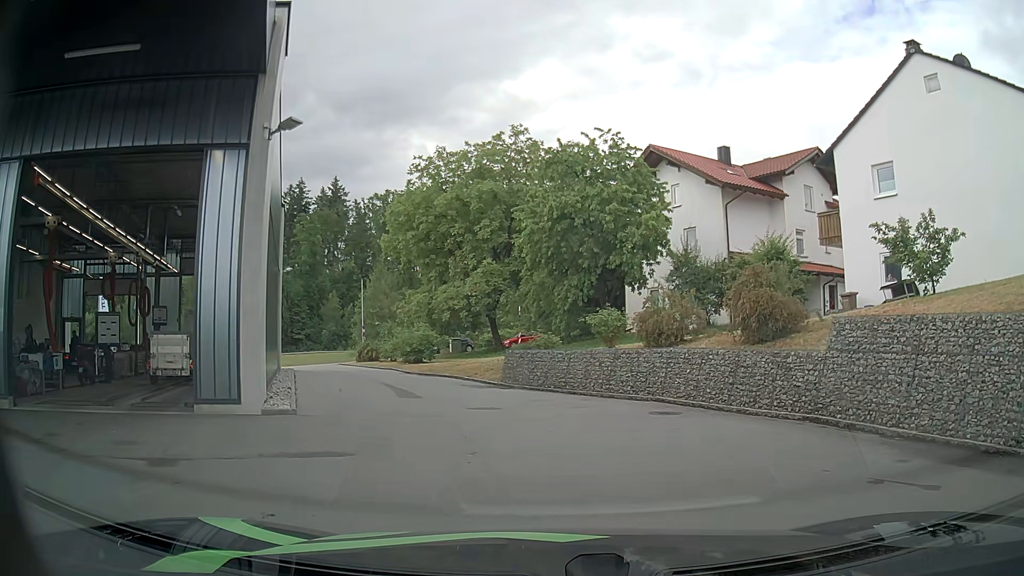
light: Day
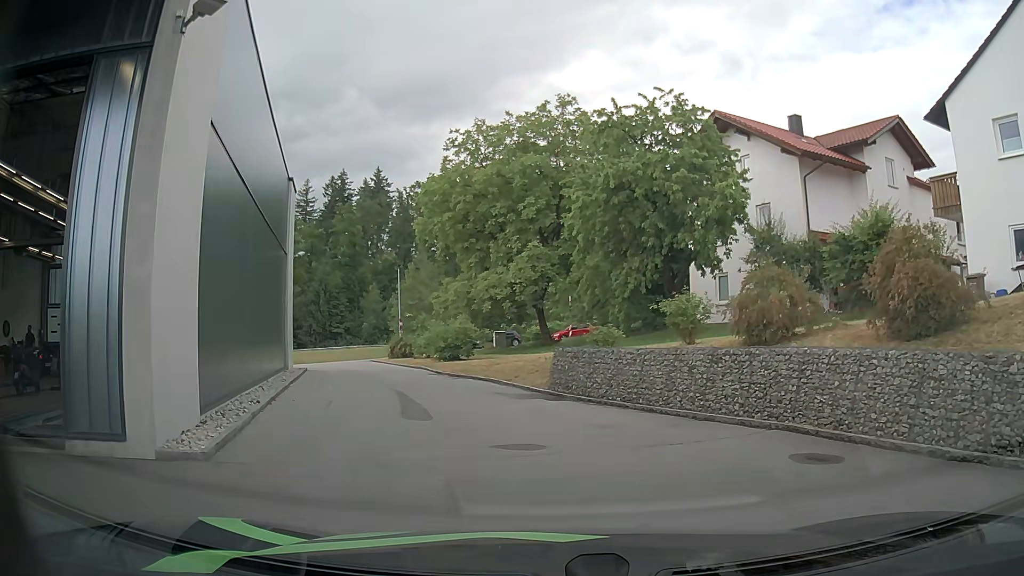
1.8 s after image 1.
(-0.1, +4.8) m; -3°
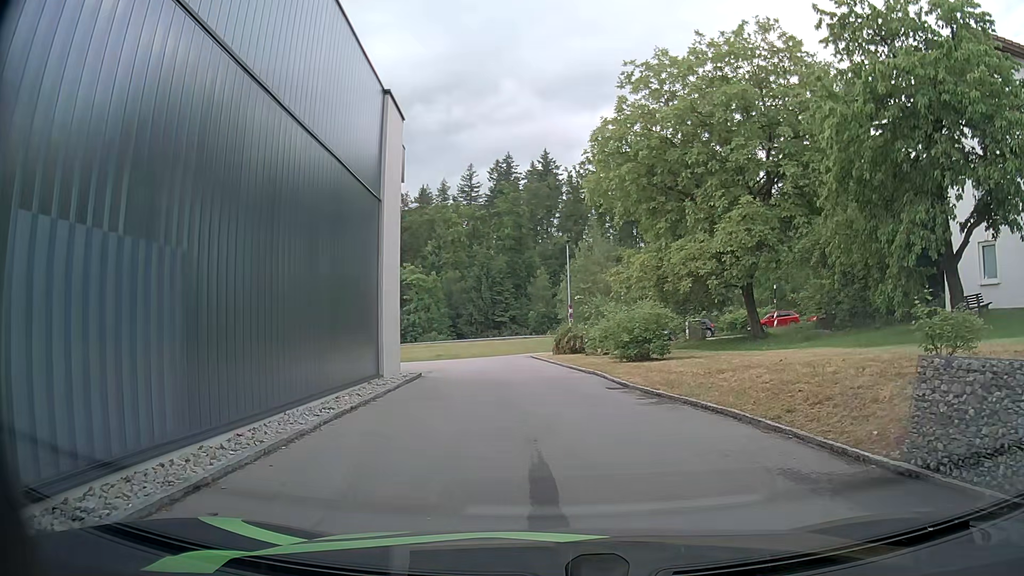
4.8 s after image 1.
(-1.4, +9.6) m; -14°
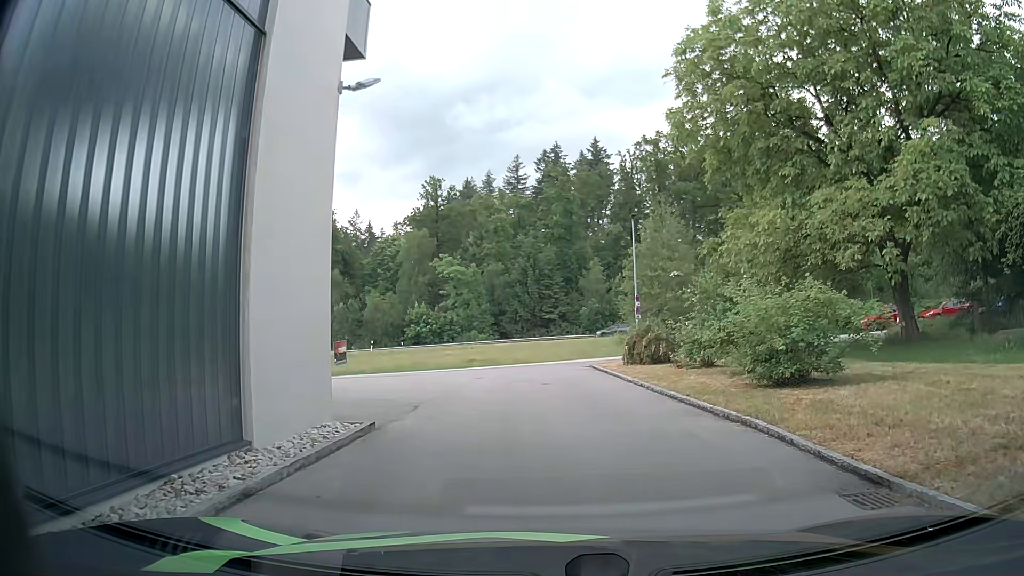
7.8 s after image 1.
(-0.6, +10.4) m; -4°
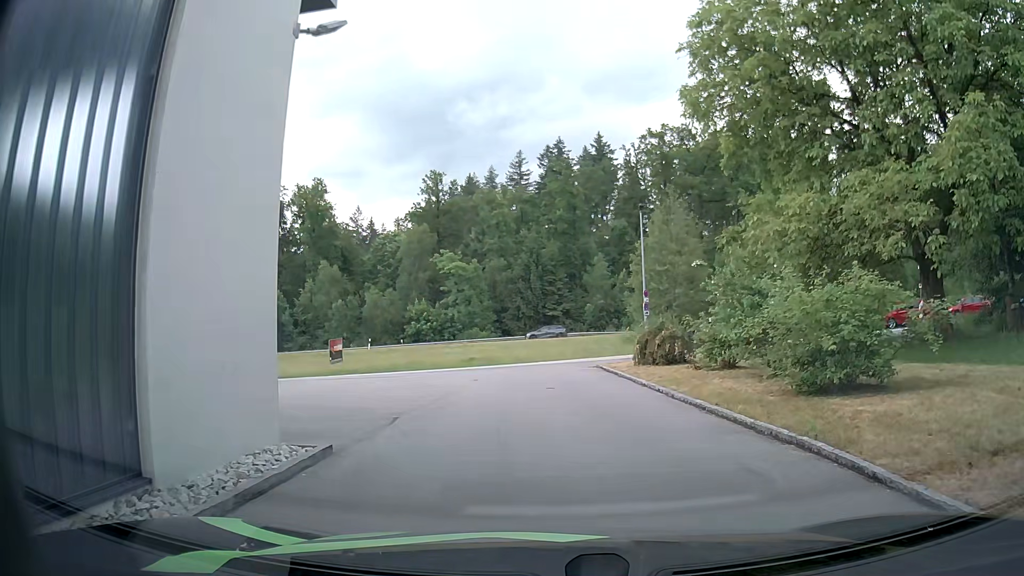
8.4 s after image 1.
(0.0, +2.0) m; +1°
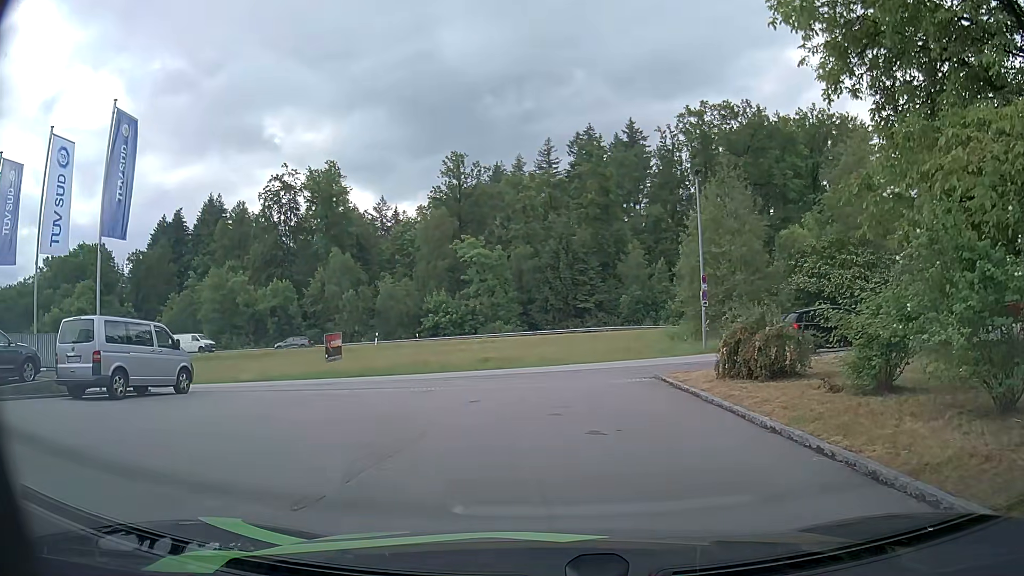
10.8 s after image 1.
(-0.2, +7.2) m; -5°
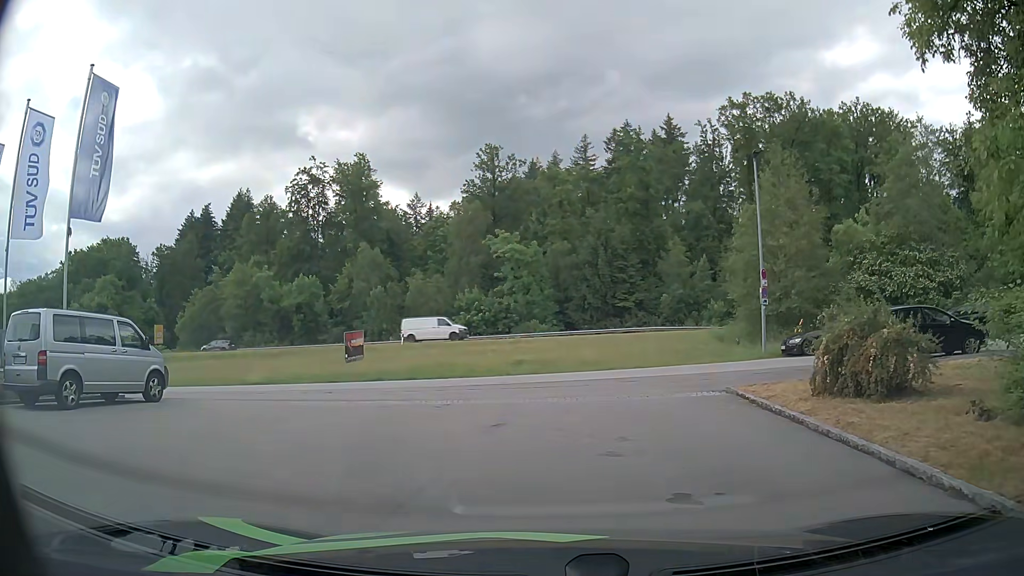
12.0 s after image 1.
(0.0, +3.3) m; -2°
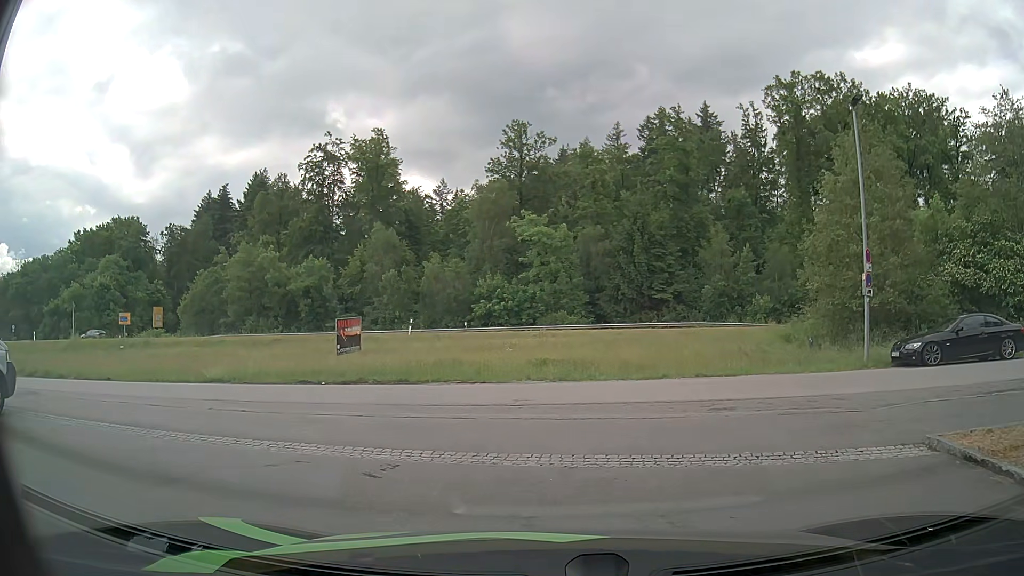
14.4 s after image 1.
(-0.1, +6.6) m; -1°
